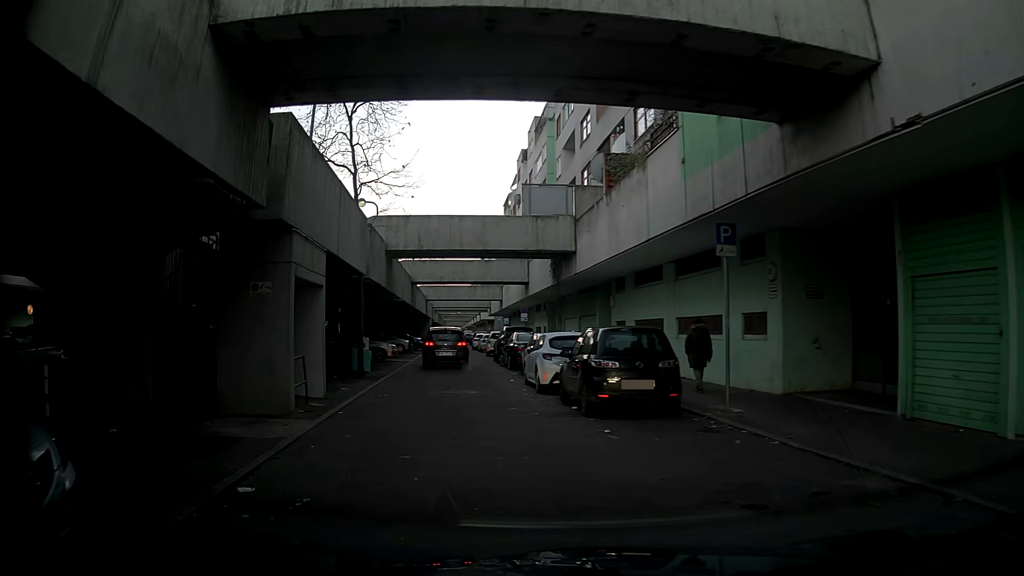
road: residential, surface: asphalt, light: Day
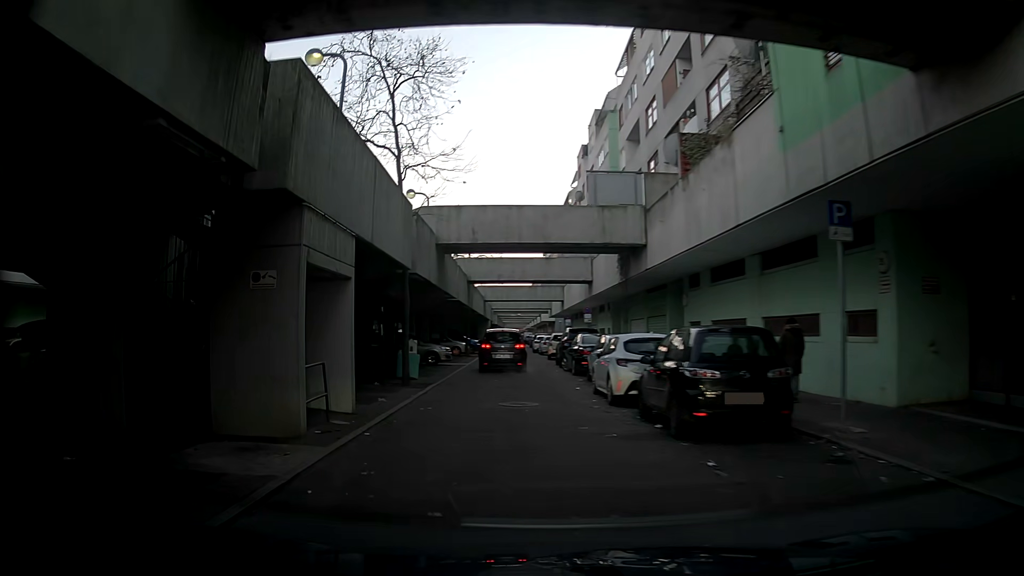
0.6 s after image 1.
(-0.1, +2.4) m; -6°
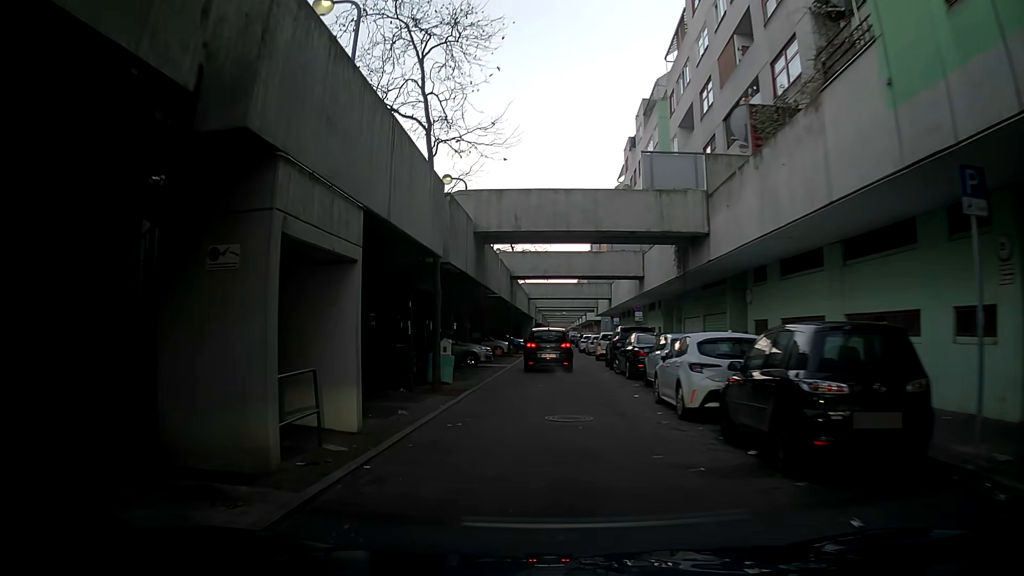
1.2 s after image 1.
(-0.1, +2.5) m; -4°
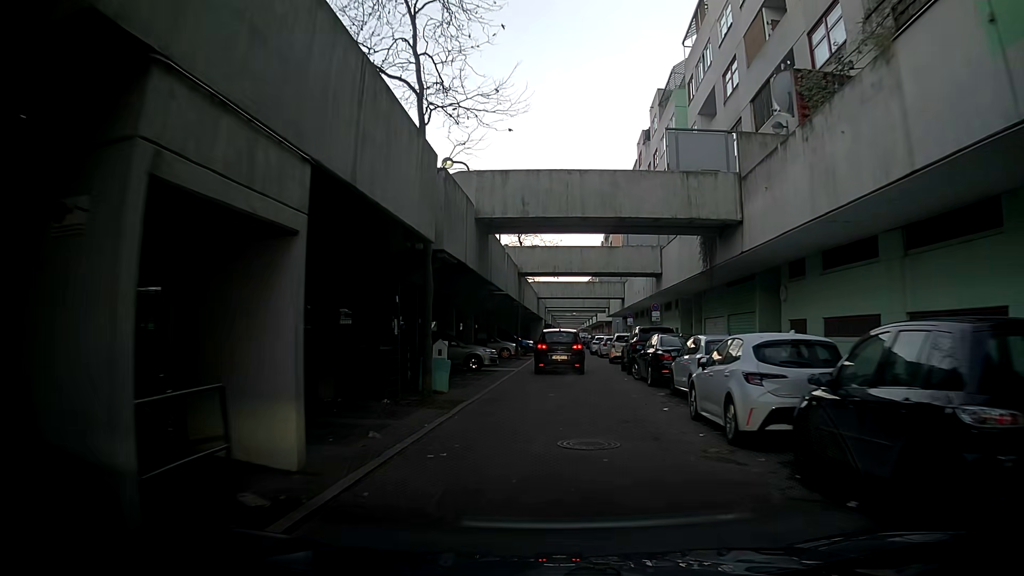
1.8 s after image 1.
(0.0, +2.5) m; 0°
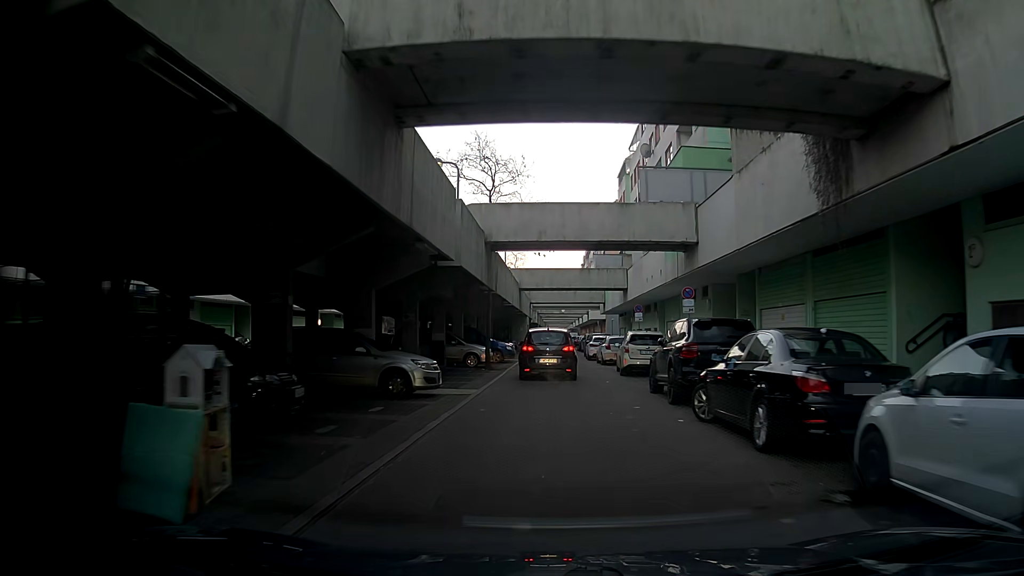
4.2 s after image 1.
(+0.2, +11.0) m; +1°
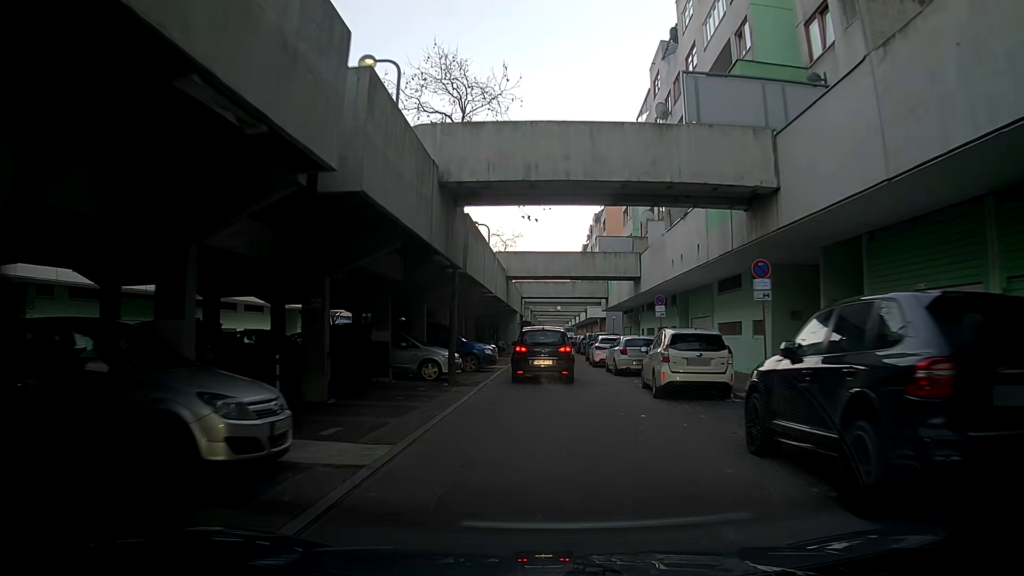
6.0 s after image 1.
(+0.1, +8.7) m; +3°
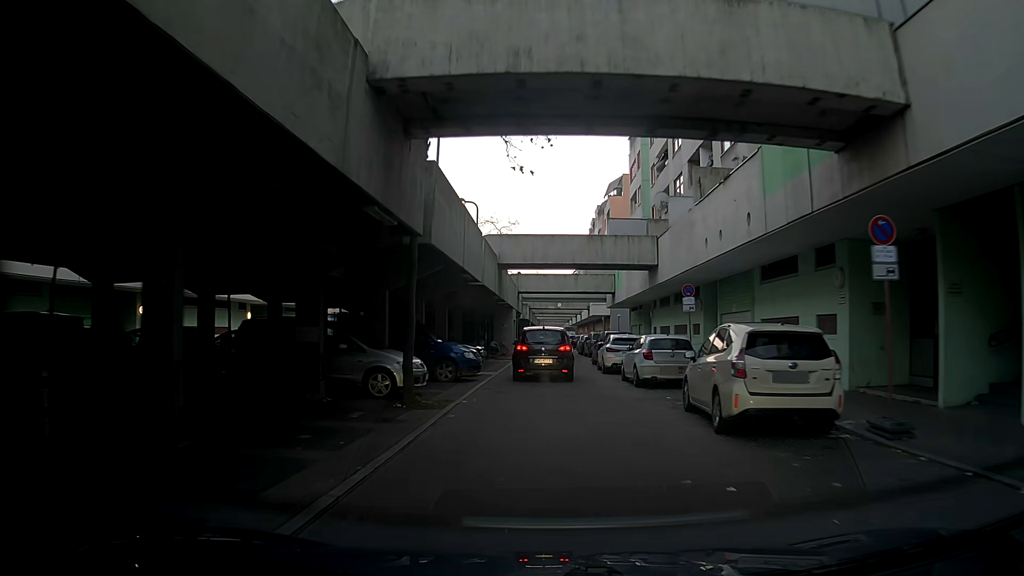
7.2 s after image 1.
(-0.3, +5.8) m; 0°
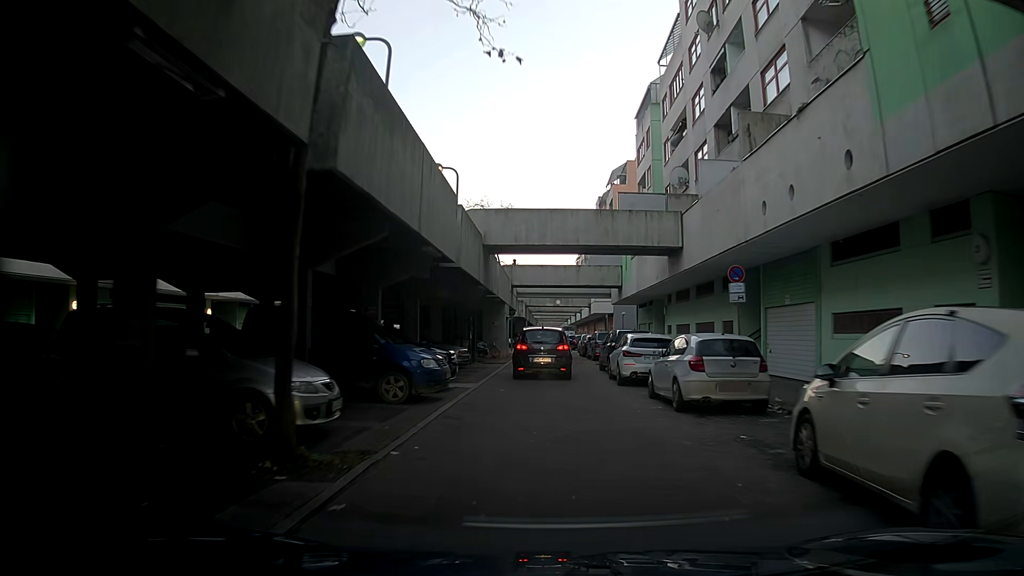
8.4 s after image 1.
(-0.2, +6.0) m; -1°
